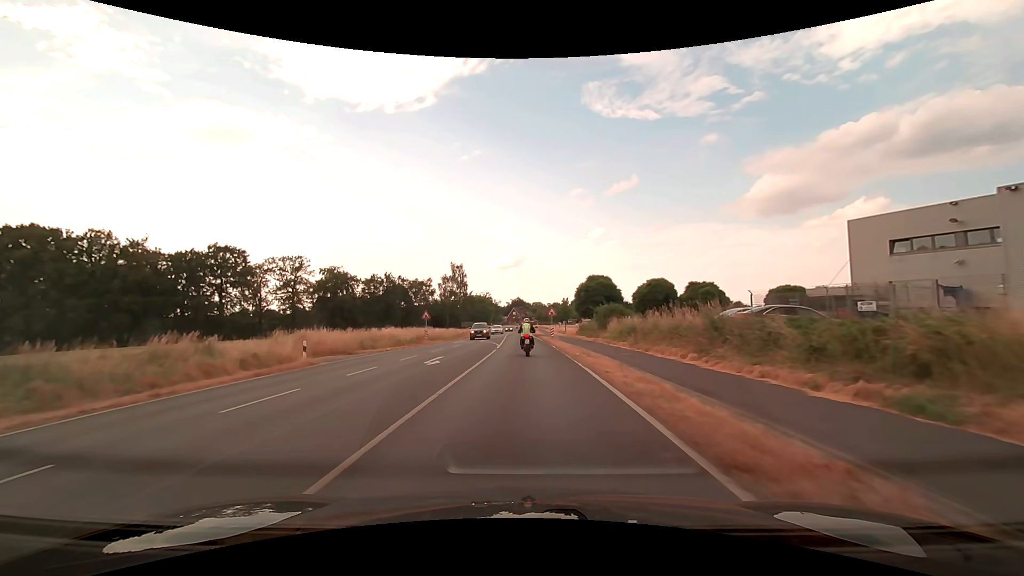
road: secondary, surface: asphalt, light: Day
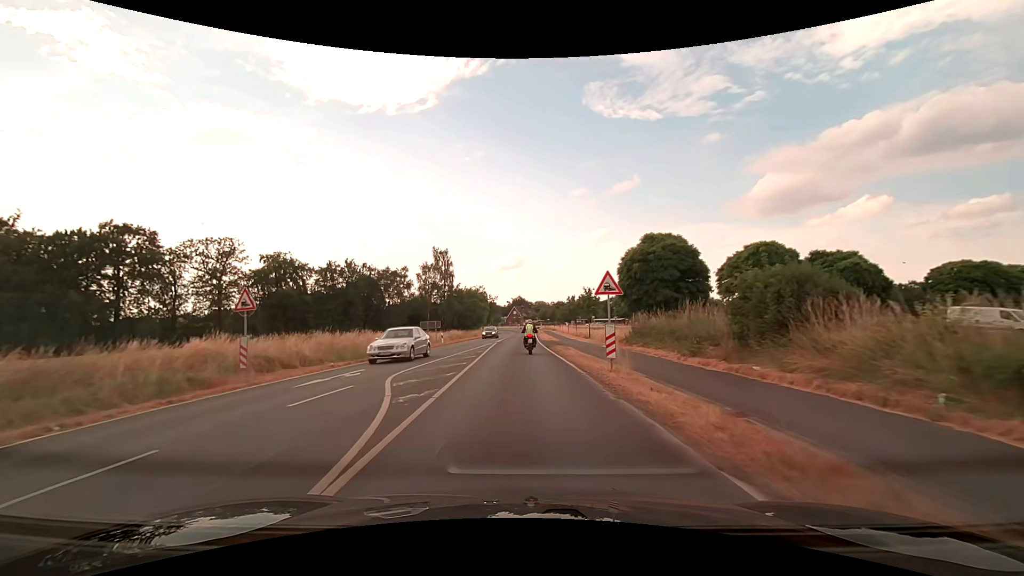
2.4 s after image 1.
(0.0, +29.6) m; 0°
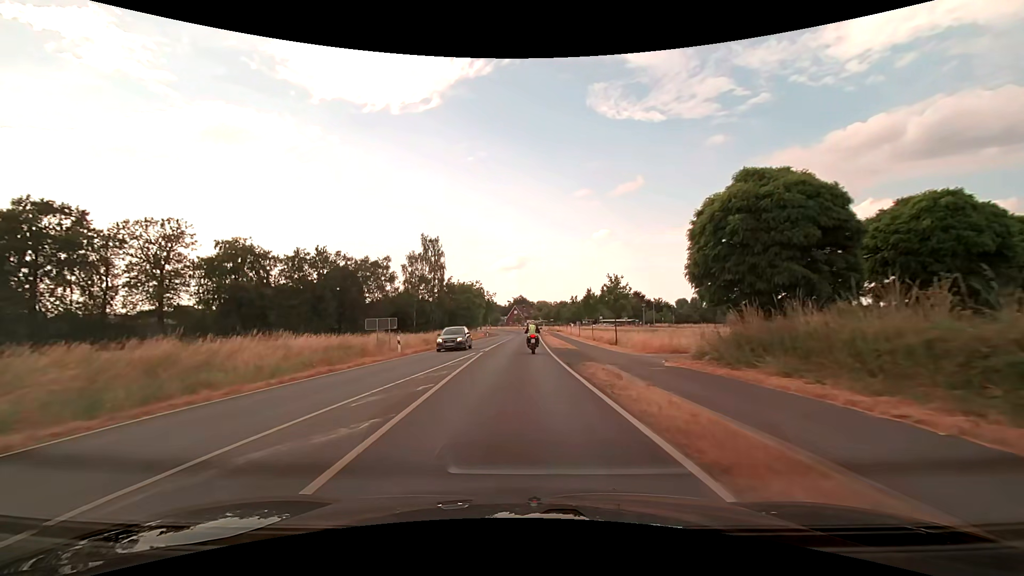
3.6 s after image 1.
(0.0, +15.2) m; 0°
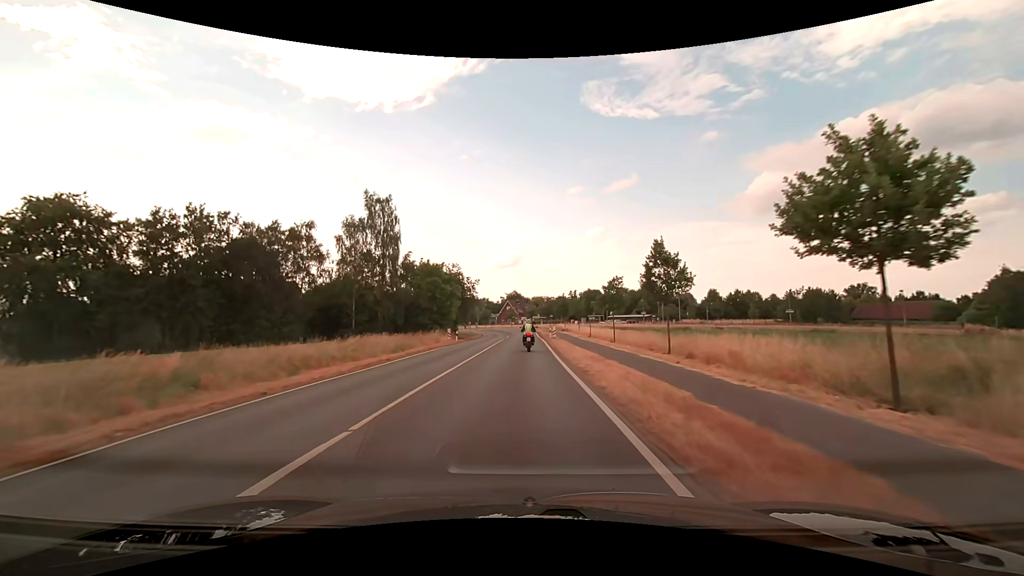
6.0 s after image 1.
(+0.2, +30.6) m; +1°
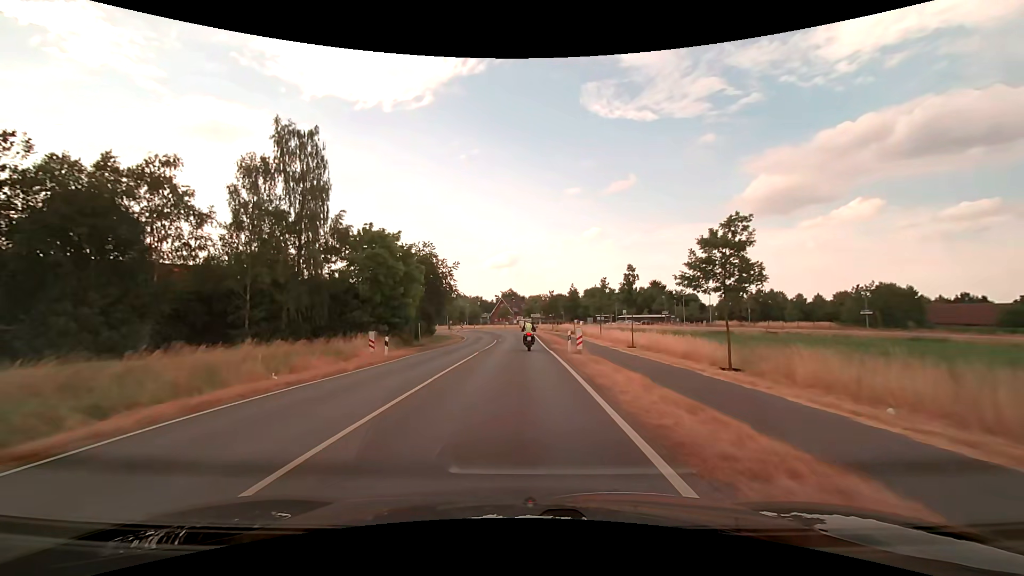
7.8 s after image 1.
(0.0, +23.0) m; 0°
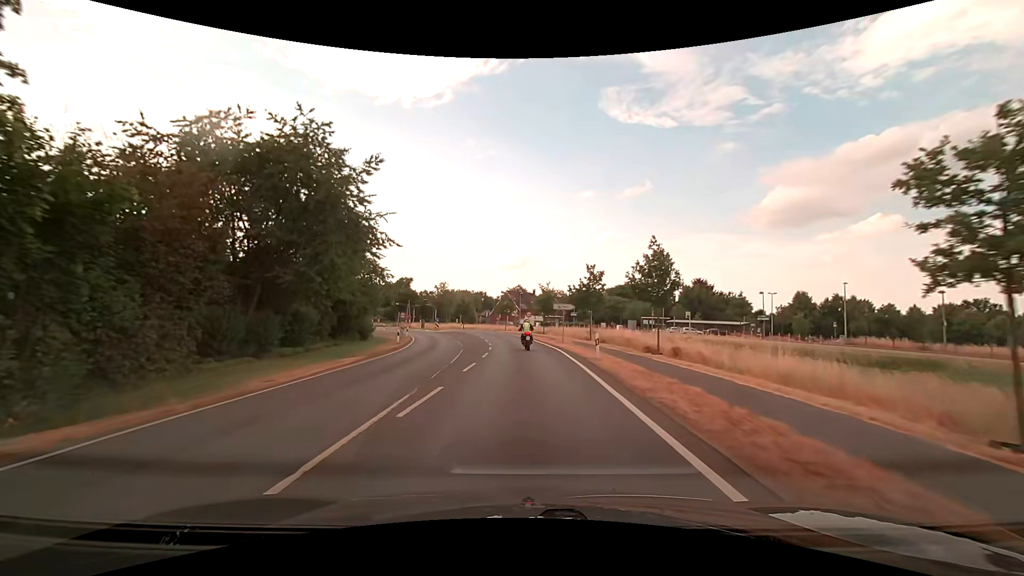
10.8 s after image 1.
(-0.4, +39.2) m; -1°
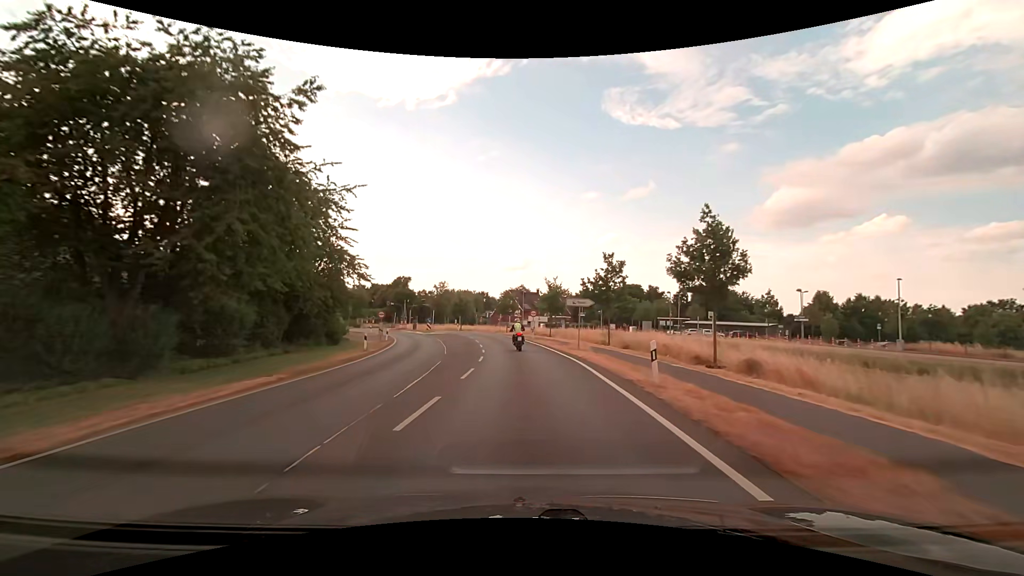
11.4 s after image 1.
(0.0, +8.0) m; -1°
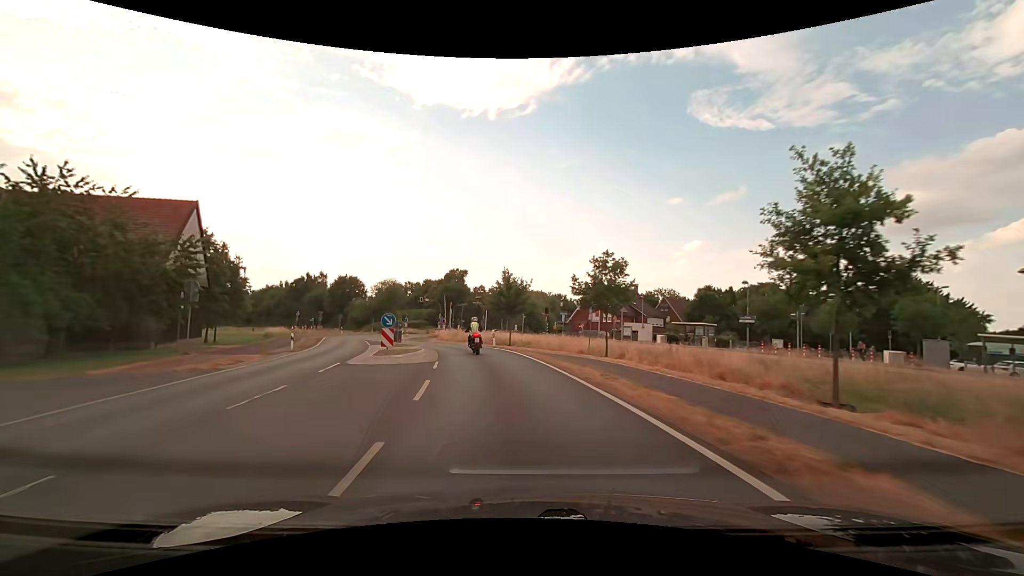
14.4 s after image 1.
(-1.9, +39.7) m; -8°
(0, +10) (-2, +20) (-4, +30) (-7, +39) (-12, +48) (-16, +57) (-19, +66) (-20, +76) (-17, +86) (-12, +95) m
